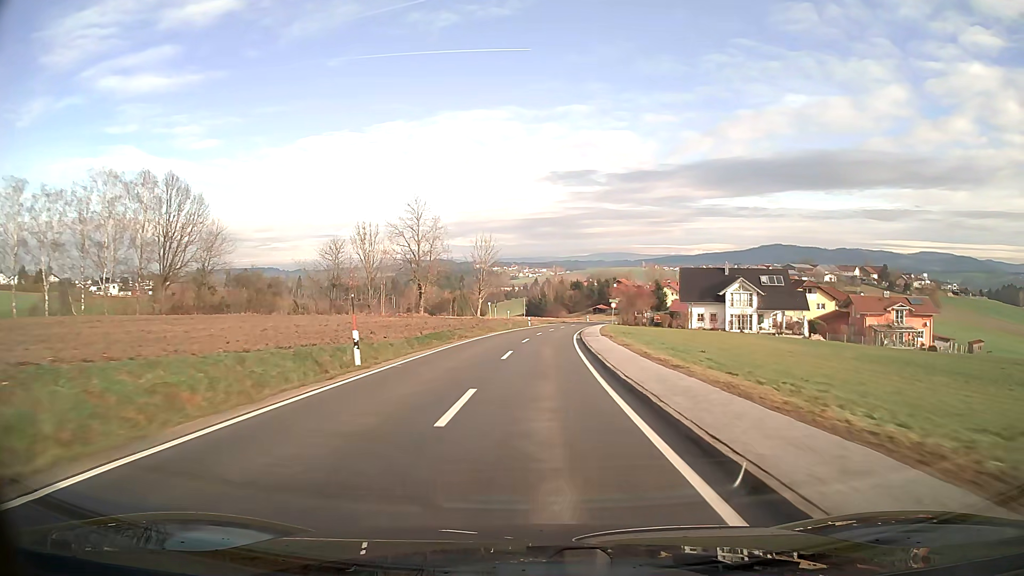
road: tertiary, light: Day
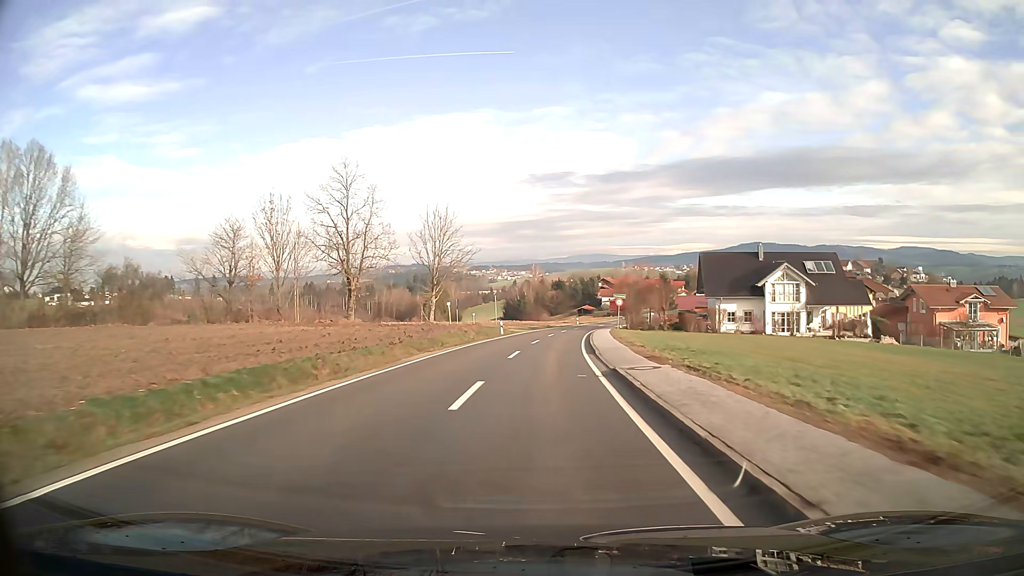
(+0.3, +22.3) m; +2°
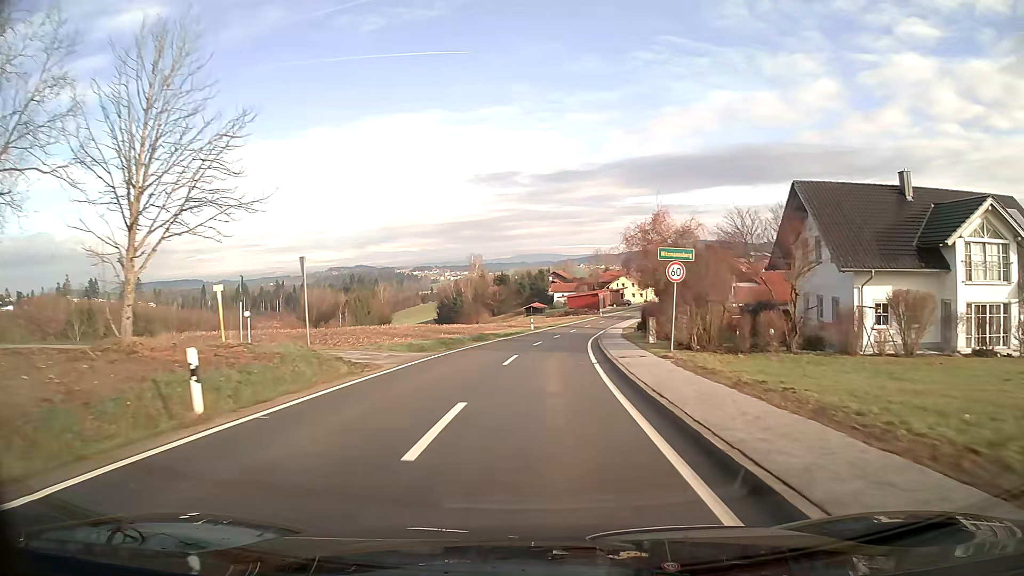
(+1.5, +38.5) m; +5°
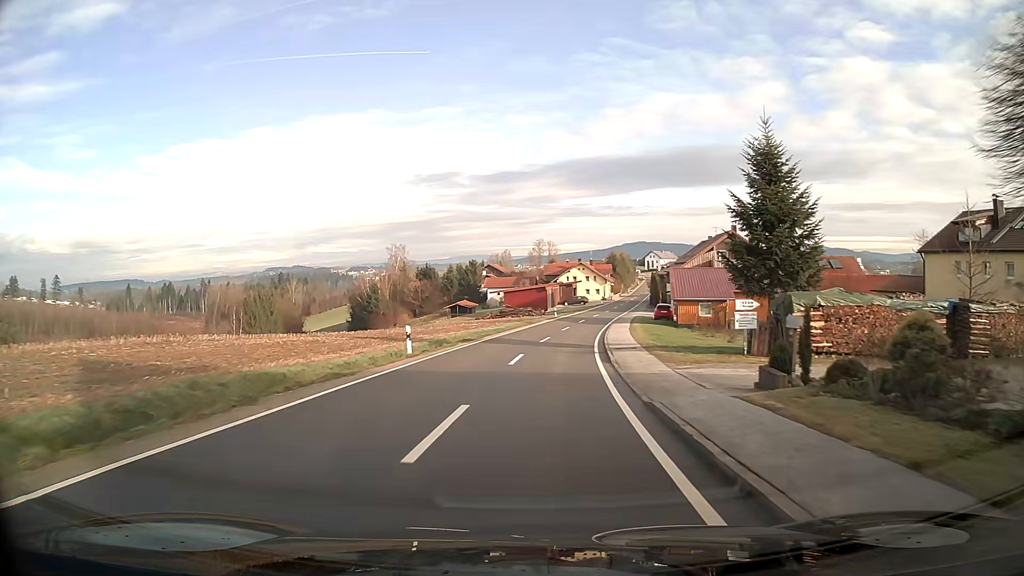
(+1.7, +35.5) m; +6°
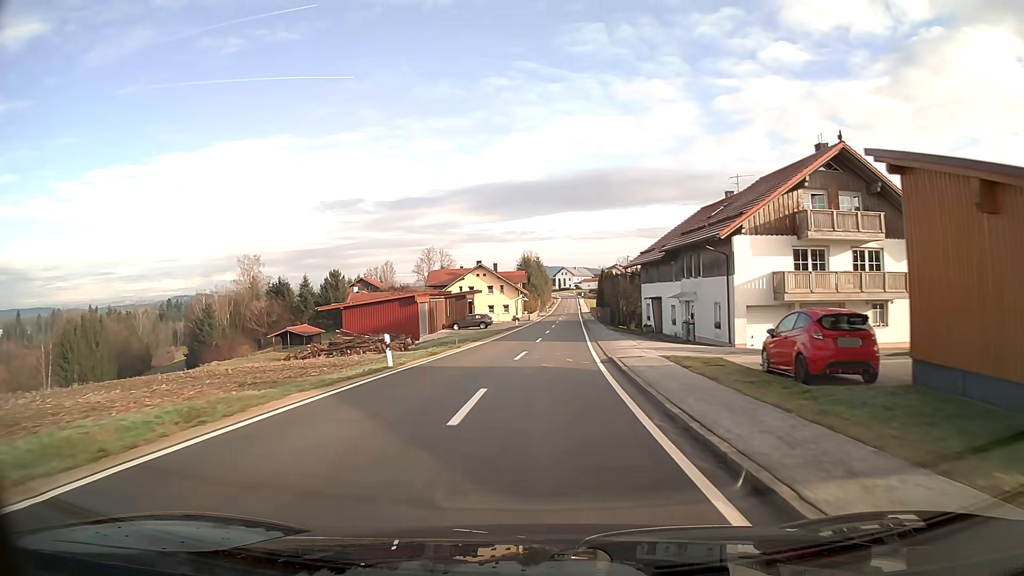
(+3.2, +45.3) m; +8°
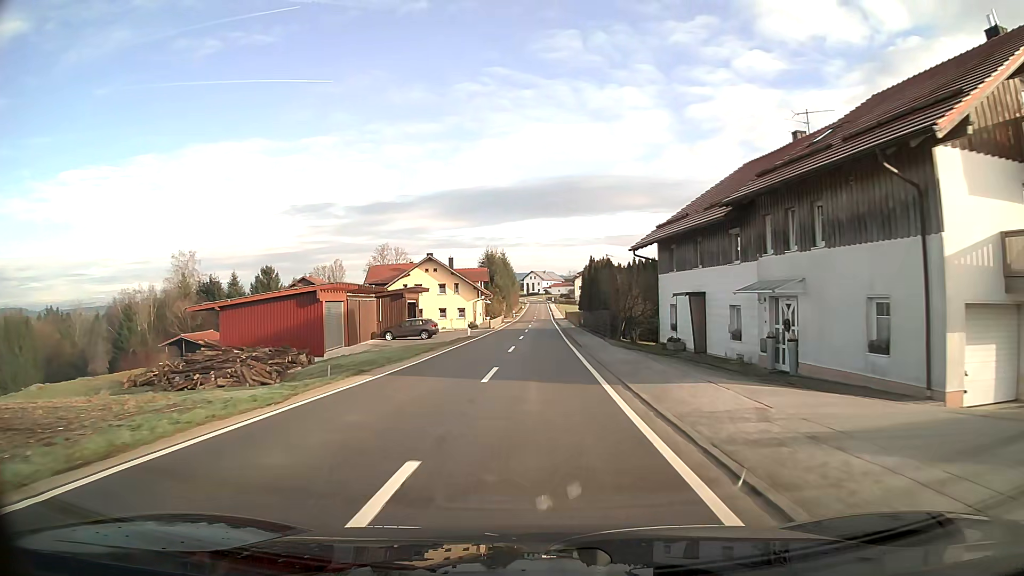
(+0.4, +18.4) m; +2°
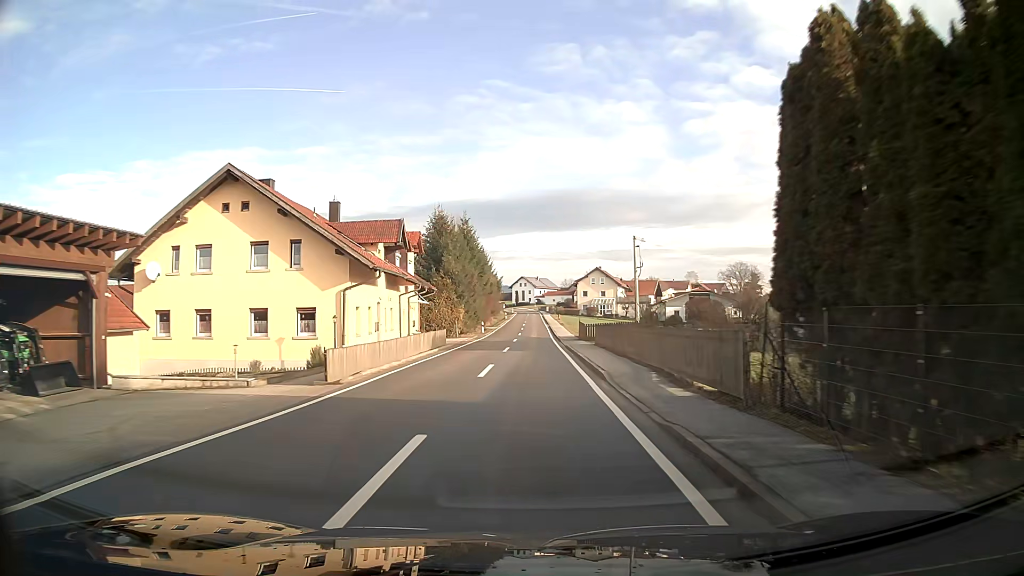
(+0.6, +45.9) m; +1°
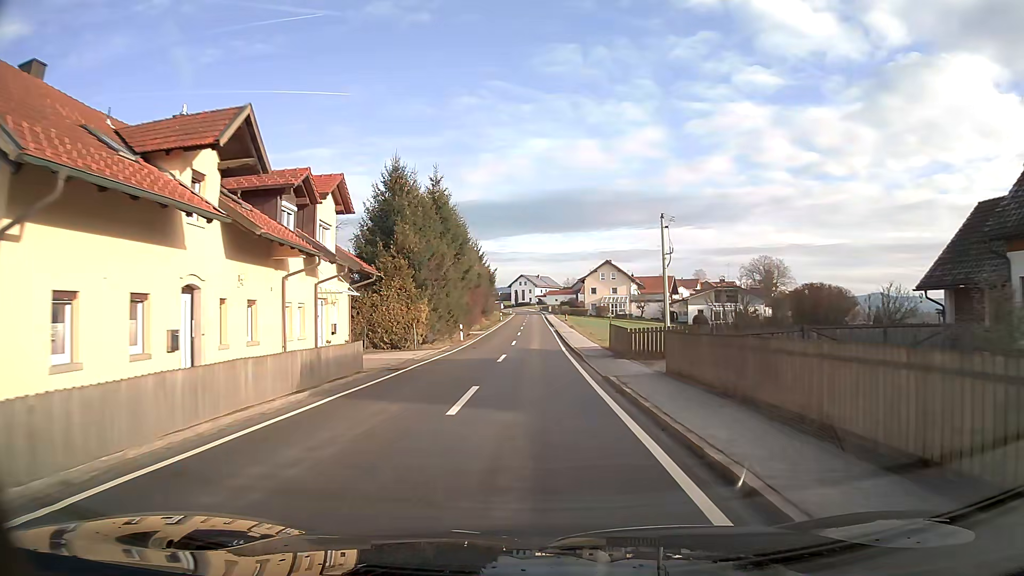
(0.0, +18.1) m; 0°
